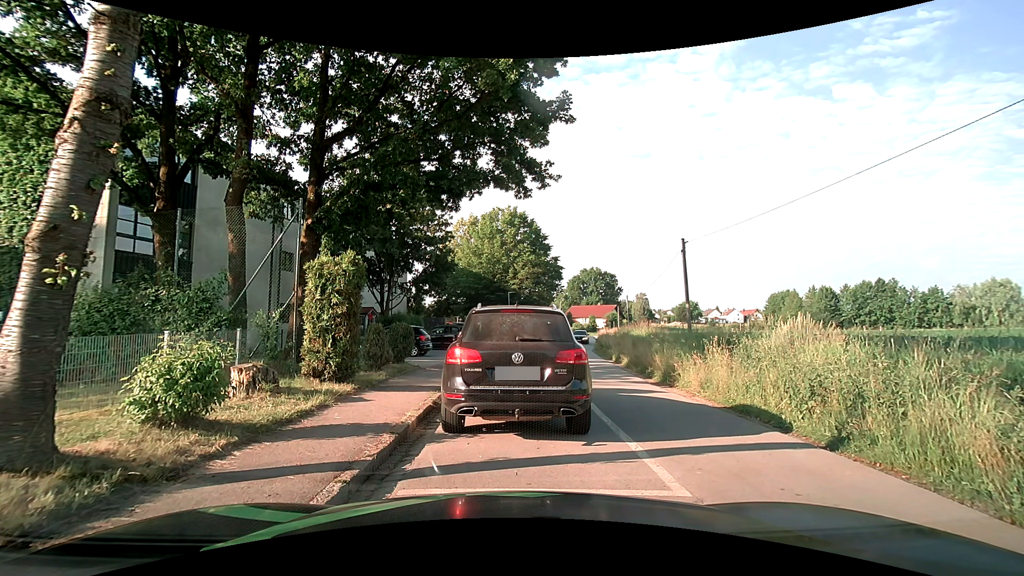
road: residential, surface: asphalt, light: Day
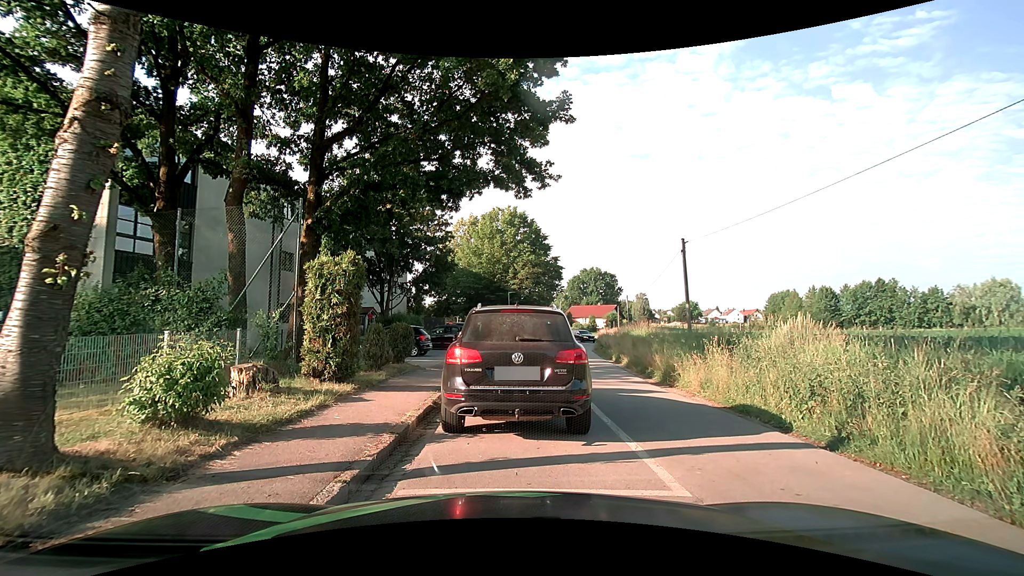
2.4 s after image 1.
(0.0, 0.0) m; 0°
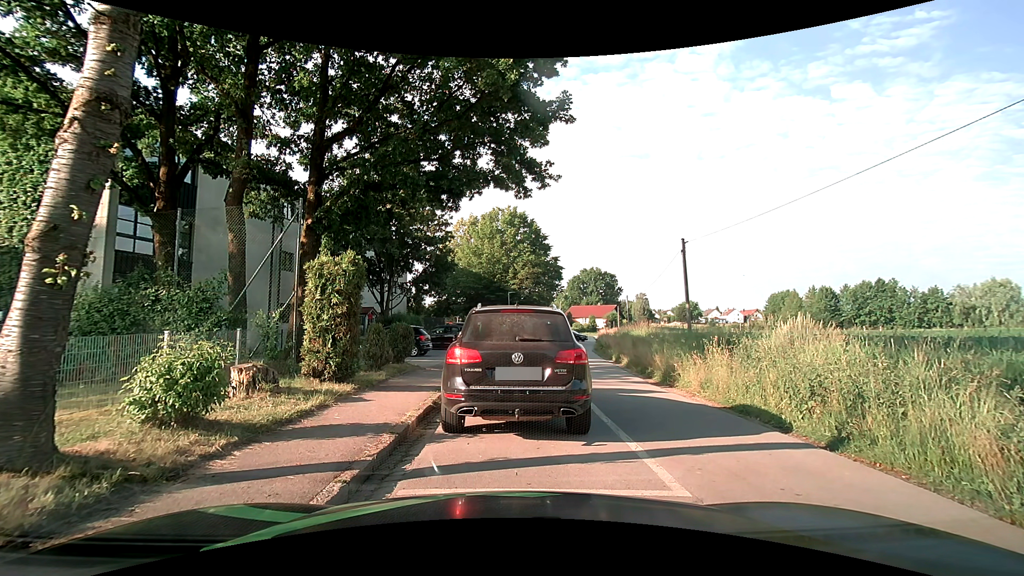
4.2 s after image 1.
(0.0, 0.0) m; 0°
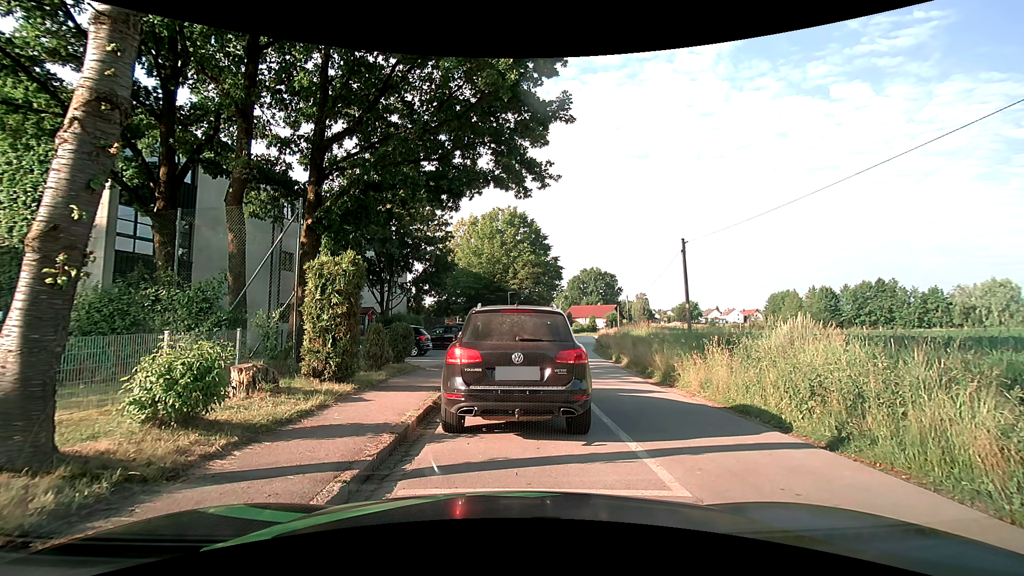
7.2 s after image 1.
(0.0, 0.0) m; 0°
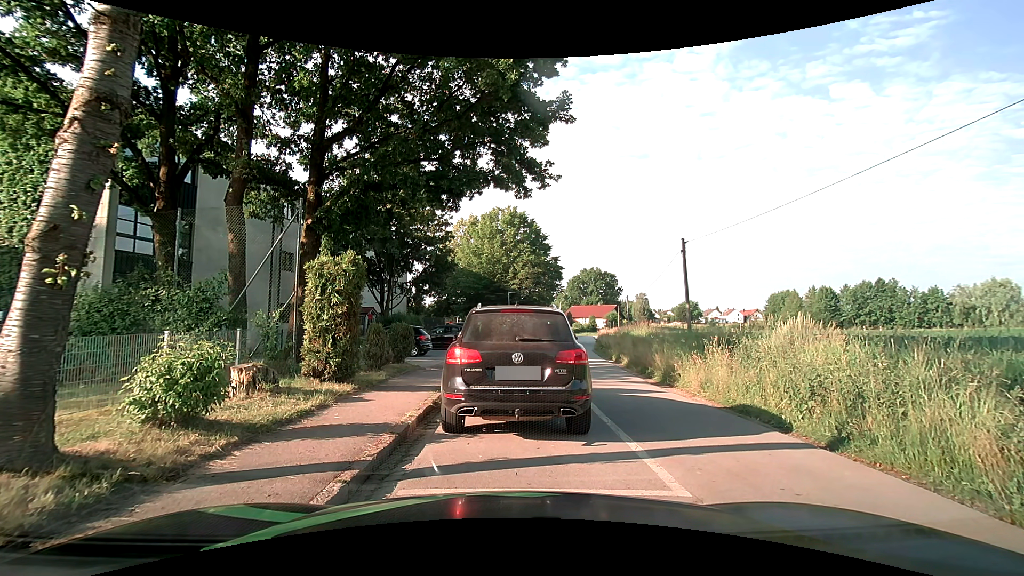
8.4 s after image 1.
(0.0, 0.0) m; 0°
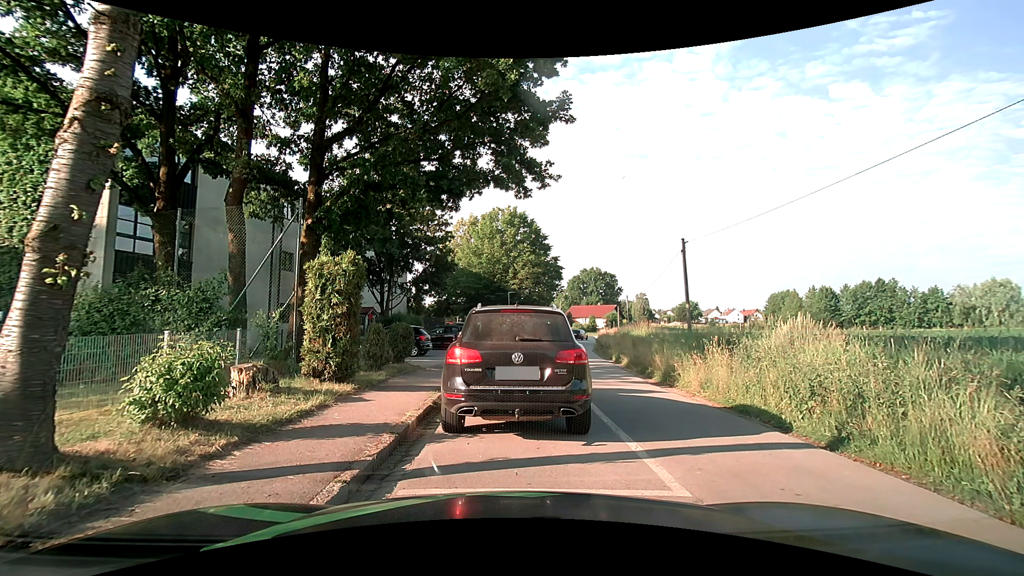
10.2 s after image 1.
(0.0, 0.0) m; 0°
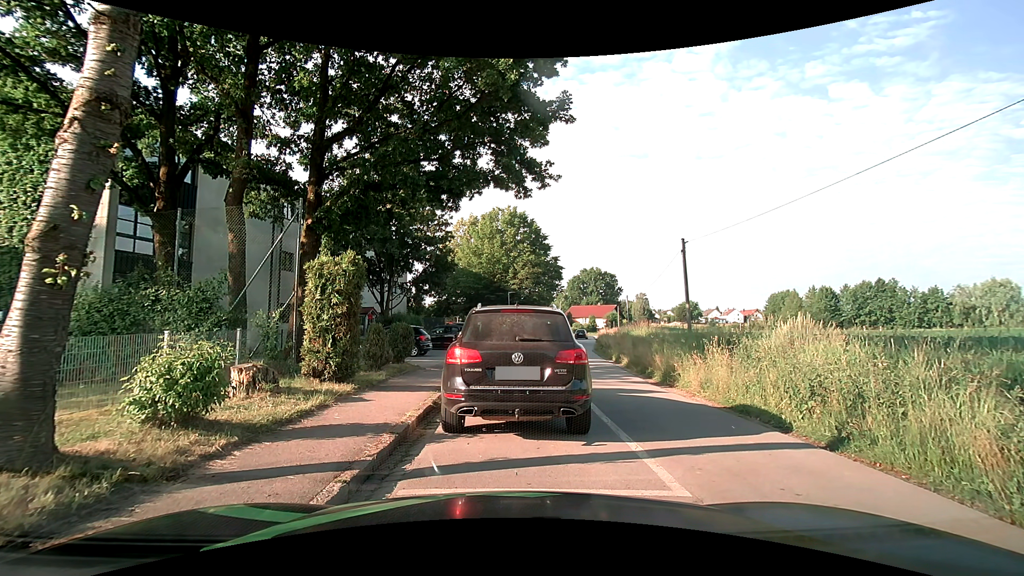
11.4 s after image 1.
(0.0, 0.0) m; 0°
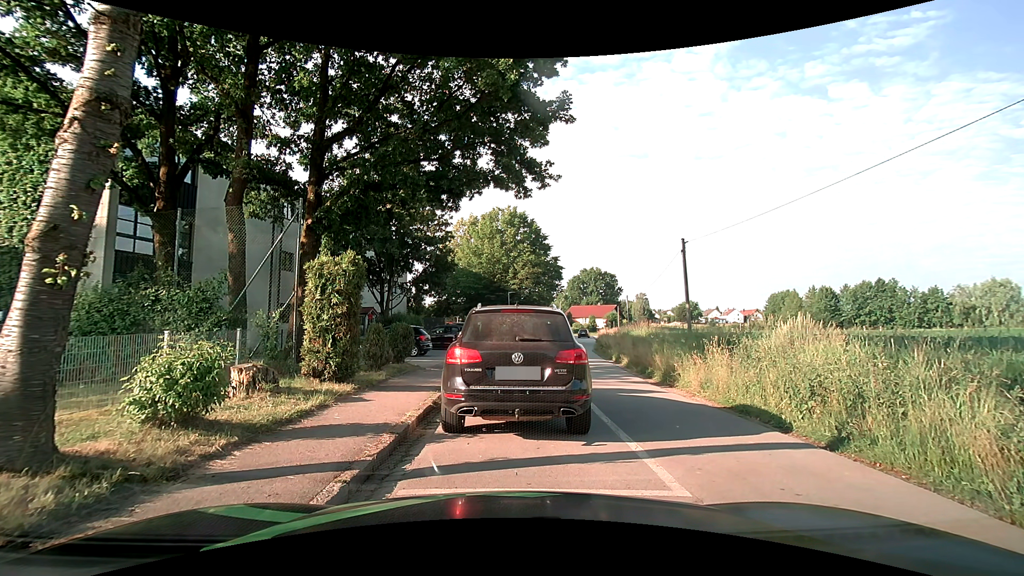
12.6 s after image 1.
(0.0, 0.0) m; 0°
